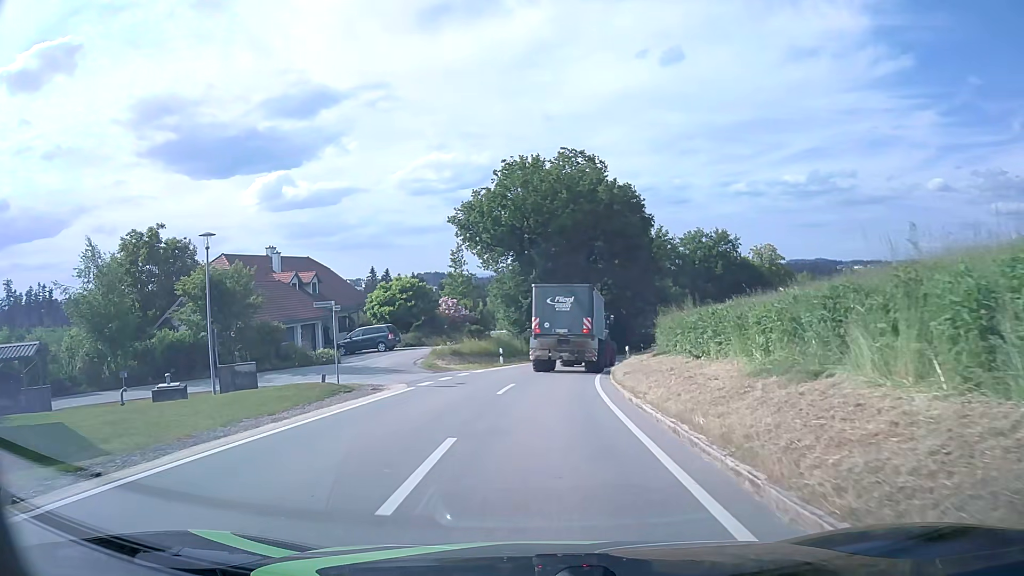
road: tertiary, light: Day
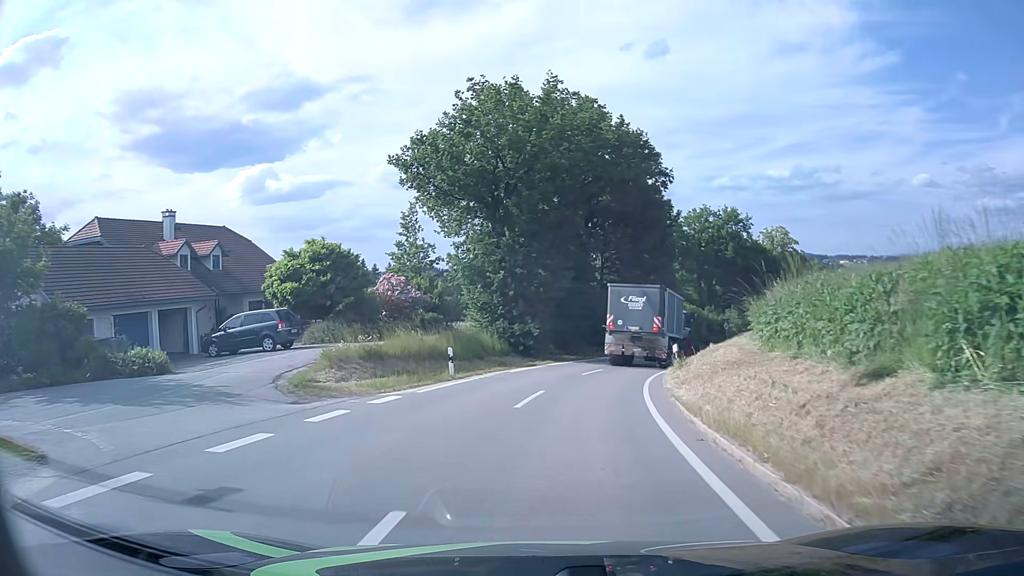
(+0.1, +15.9) m; +1°
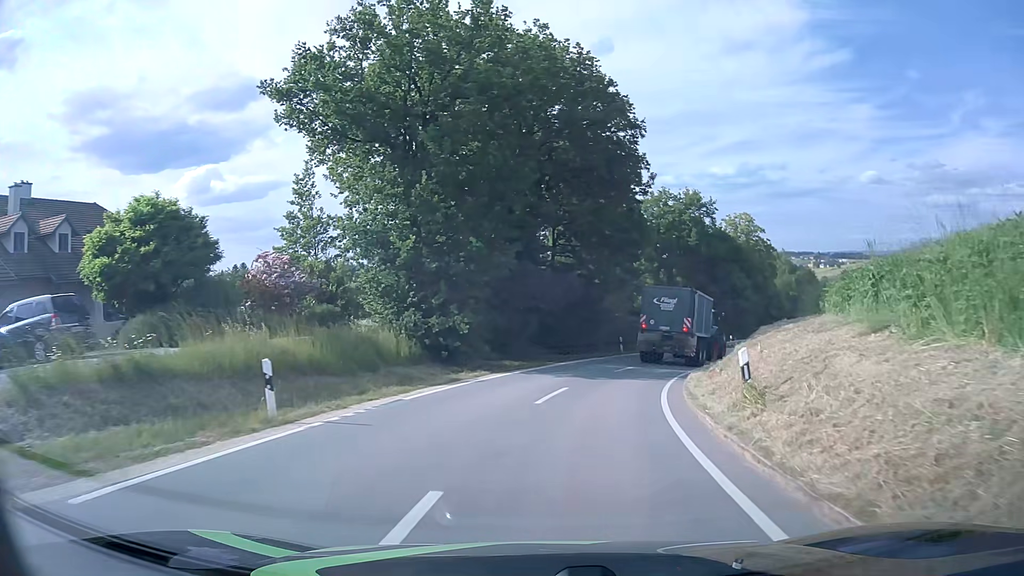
(+0.4, +11.0) m; +5°
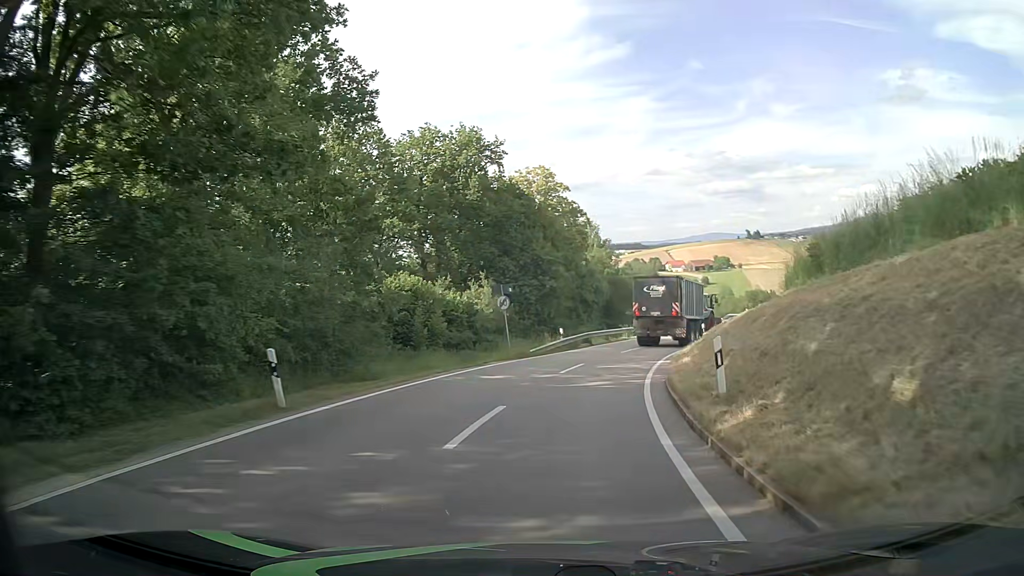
(+5.0, +28.9) m; +19°
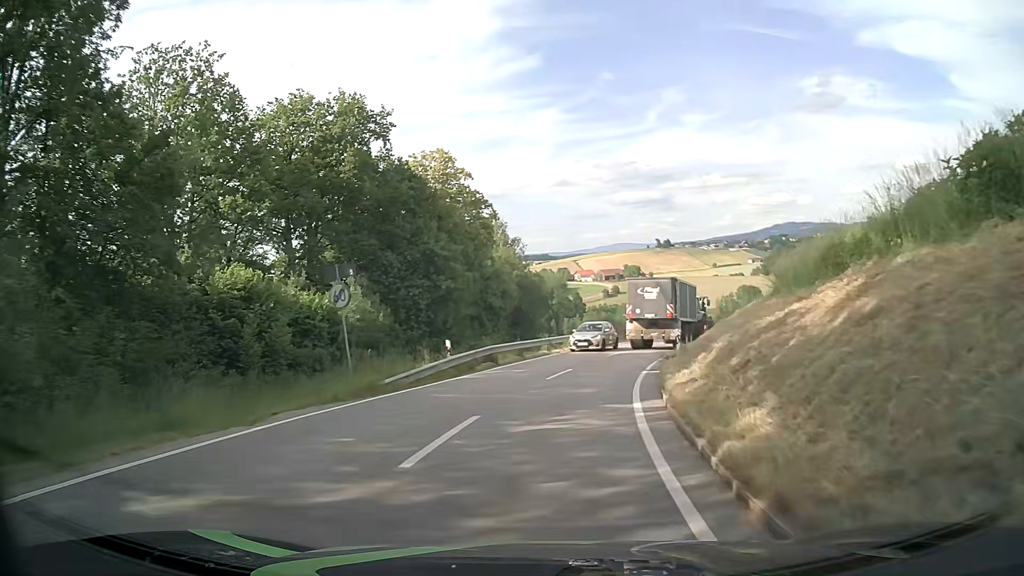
(+0.9, +12.6) m; +7°
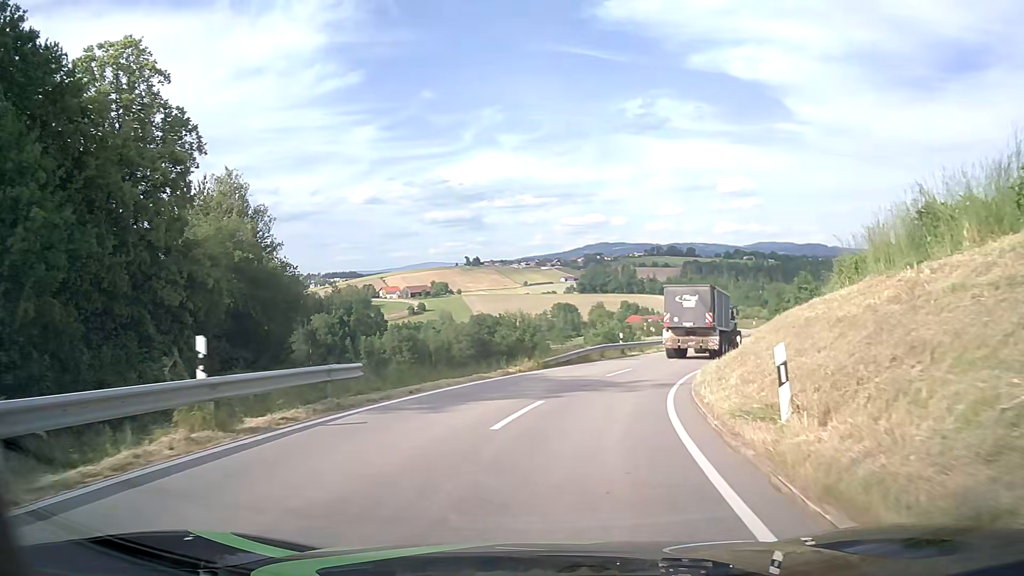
(+4.7, +31.4) m; +17°
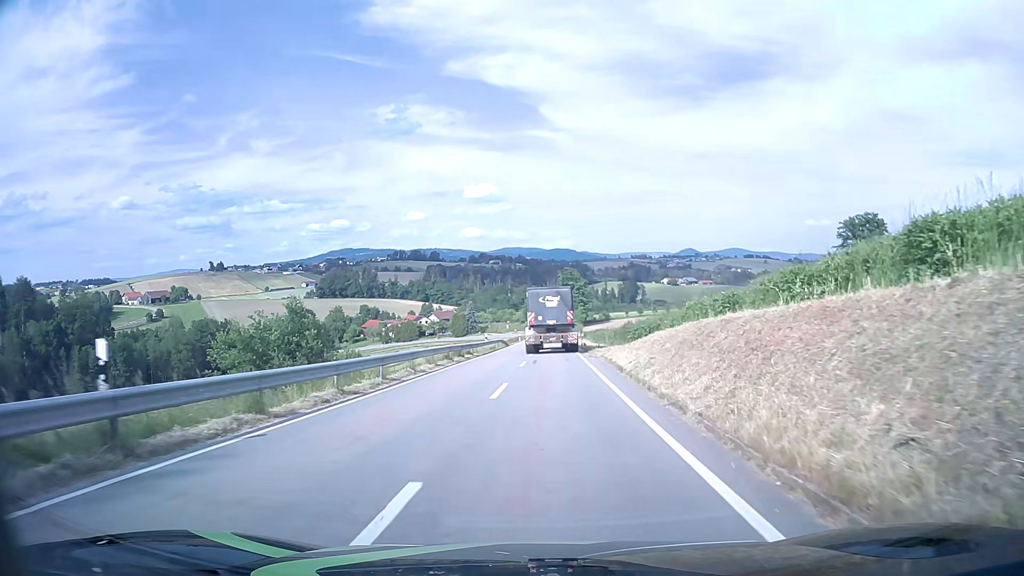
(+6.2, +30.3) m; +22°
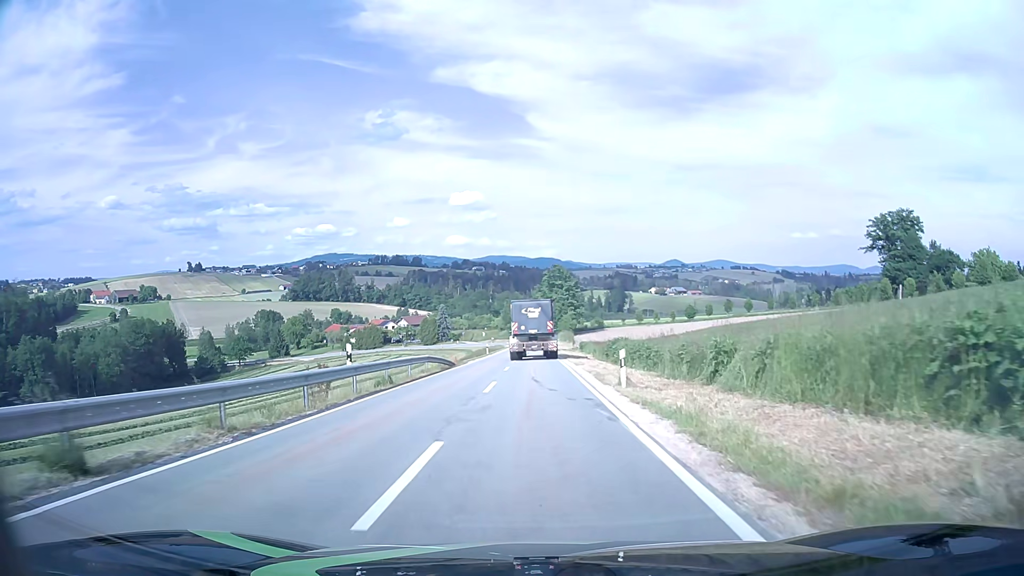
(+0.7, +32.8) m; +1°
(0, +10) (0, +20) (0, +30) (0, +40) (0, +50) (0, +60) (0, +70) (0, +80) (0, +90) (0, +100) m
